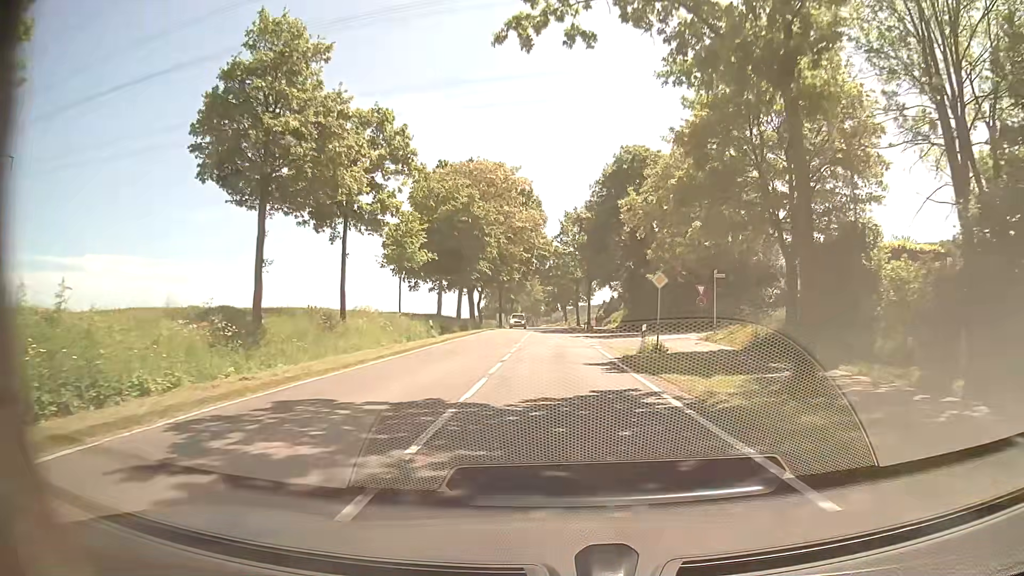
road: tertiary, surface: asphalt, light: Day
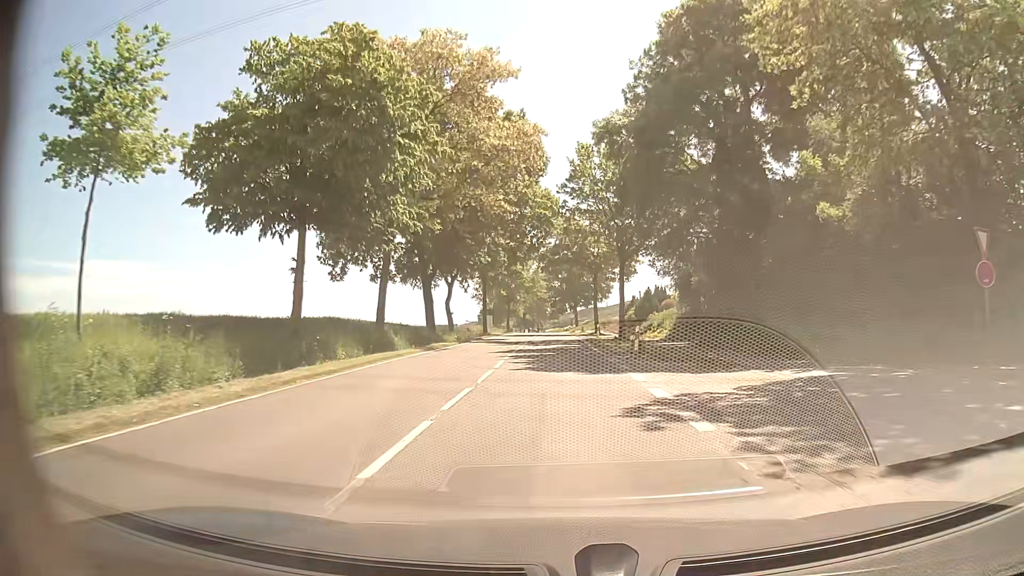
(0.0, +31.6) m; 0°
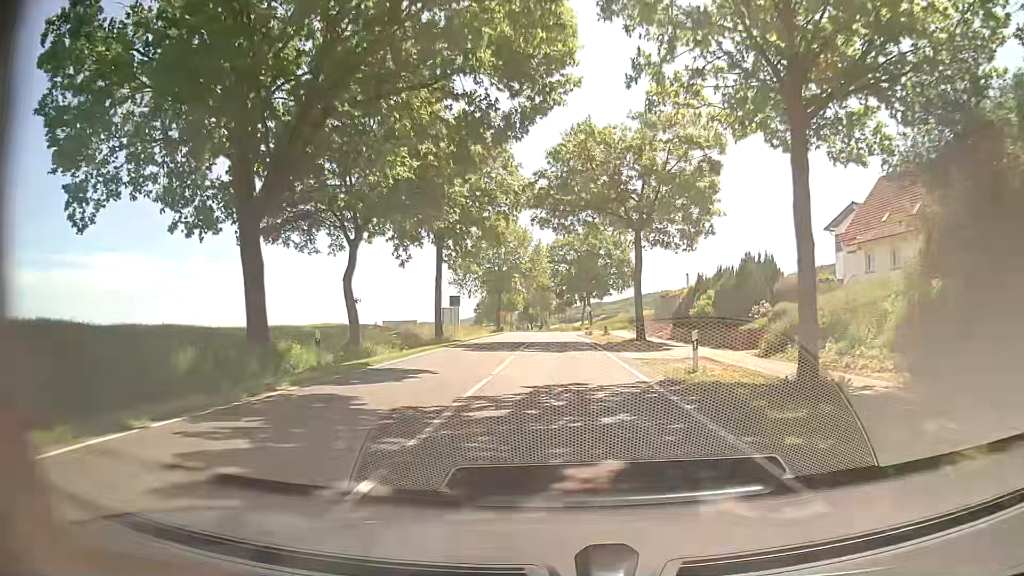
(-0.3, +31.7) m; -1°
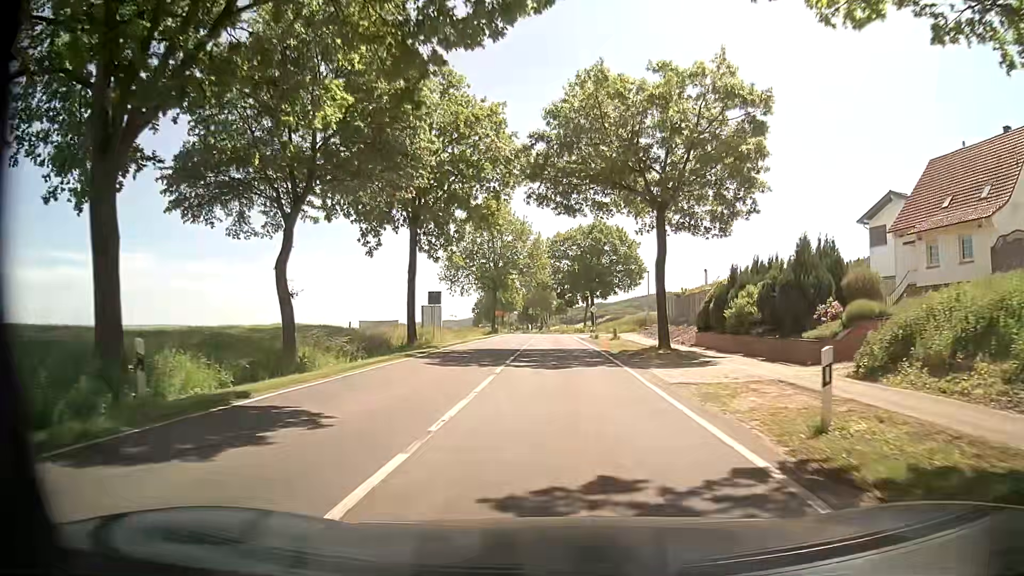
(0.0, +7.9) m; 0°
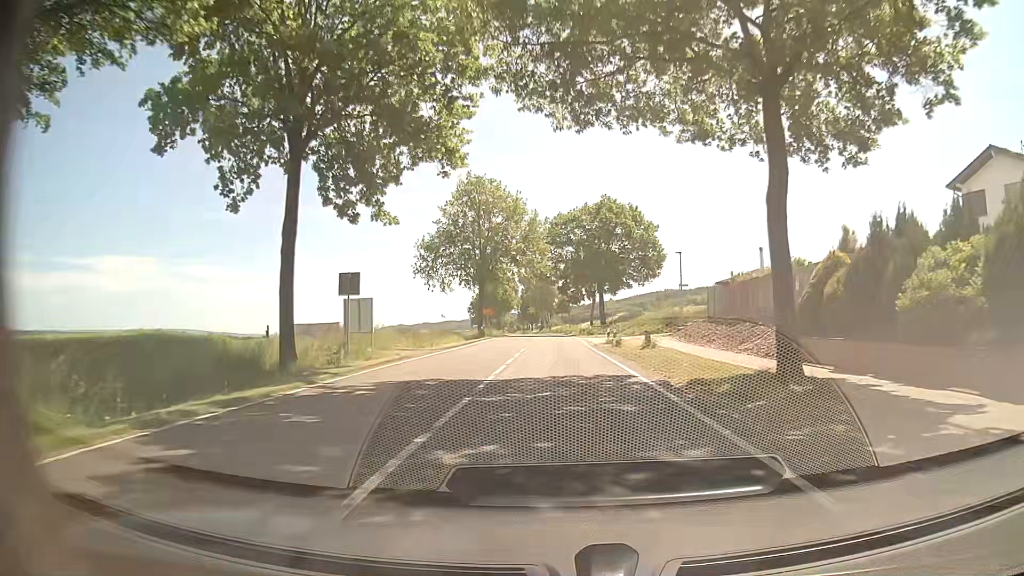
(-0.1, +16.1) m; 0°
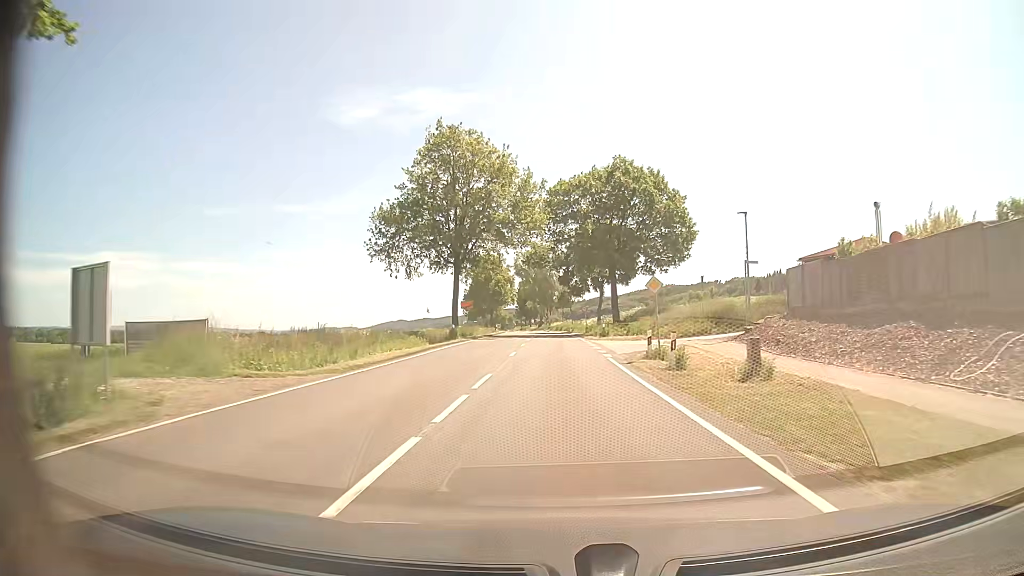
(-0.1, +16.7) m; 0°
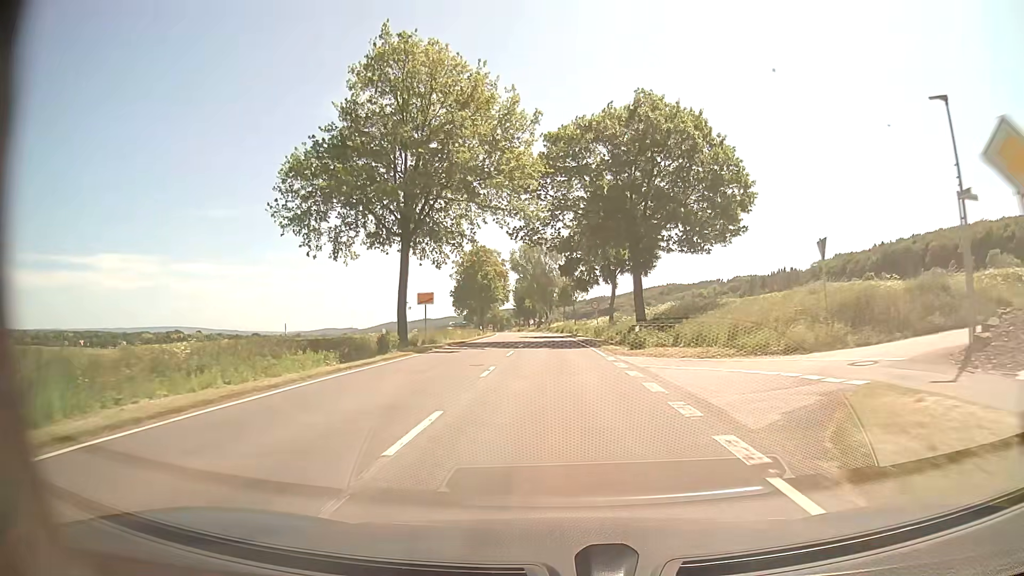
(0.0, +17.7) m; 0°
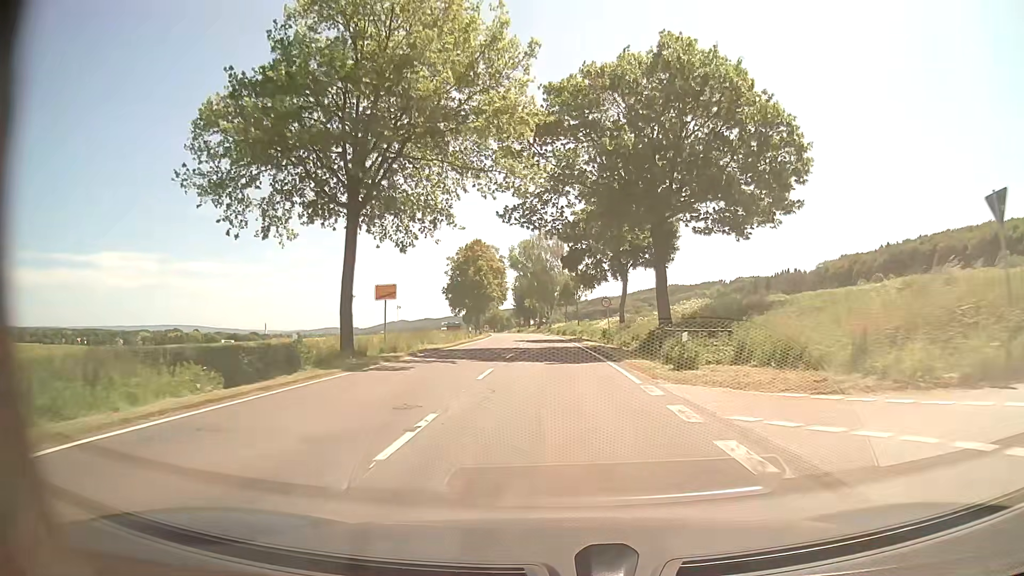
(0.0, +9.3) m; 0°
(0, +10) (0, +20) (0, +30) (-1, +40) (-1, +50) (-1, +60) (-2, +70) (-2, +80) (-3, +90) (-4, +100) m
